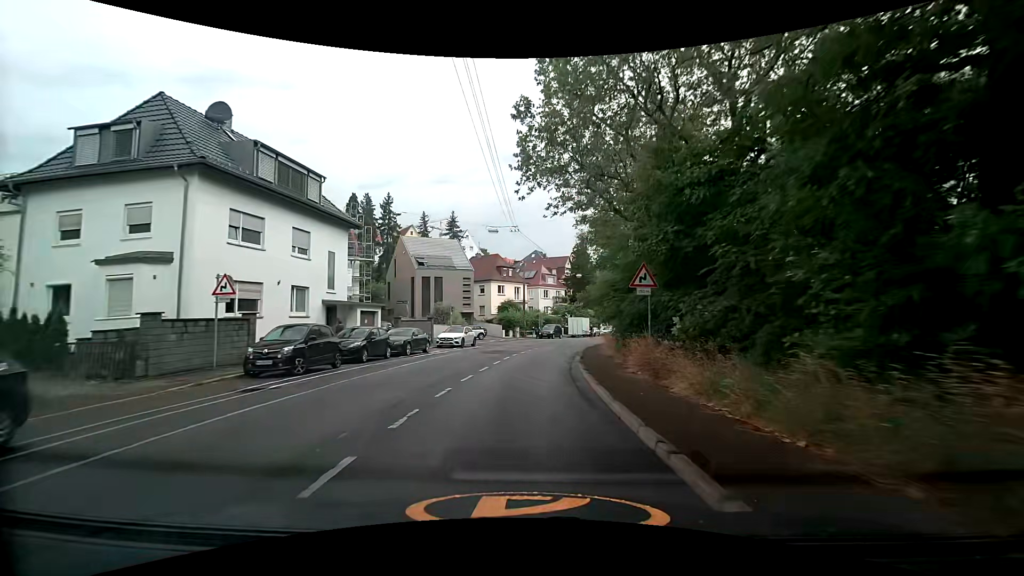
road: secondary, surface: asphalt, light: Day
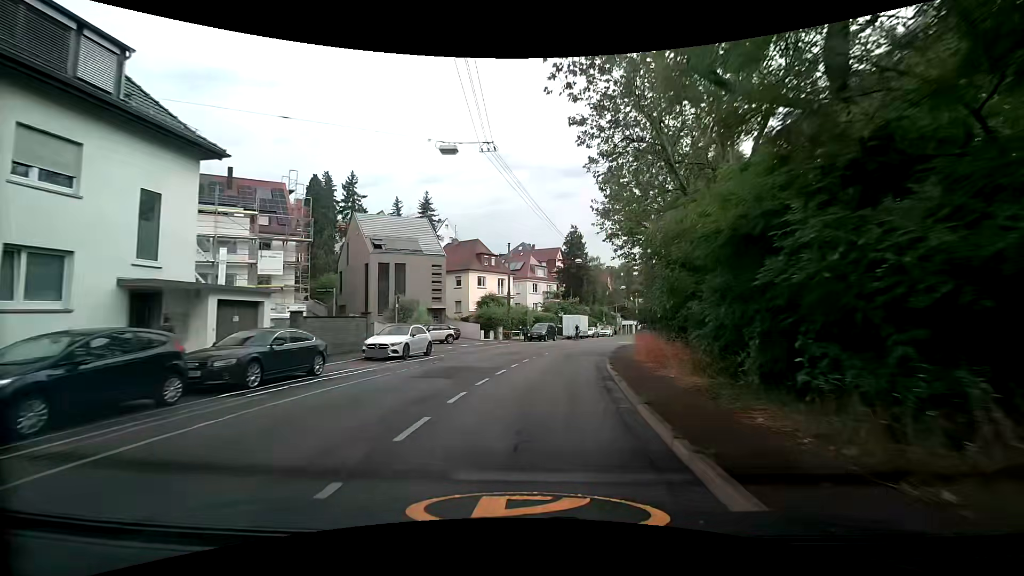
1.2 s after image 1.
(0.0, +13.0) m; +2°
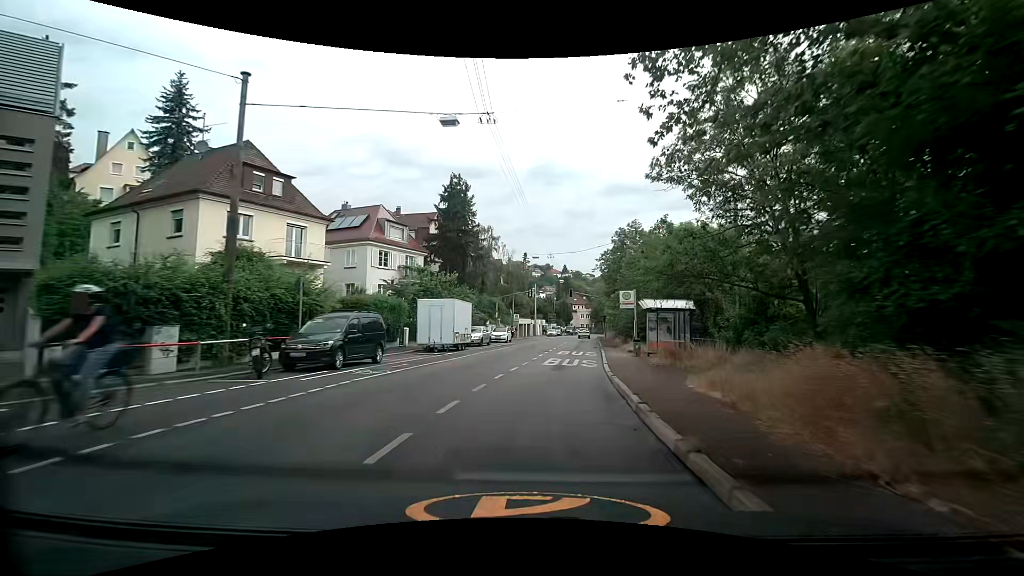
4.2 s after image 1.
(+3.1, +32.1) m; +13°
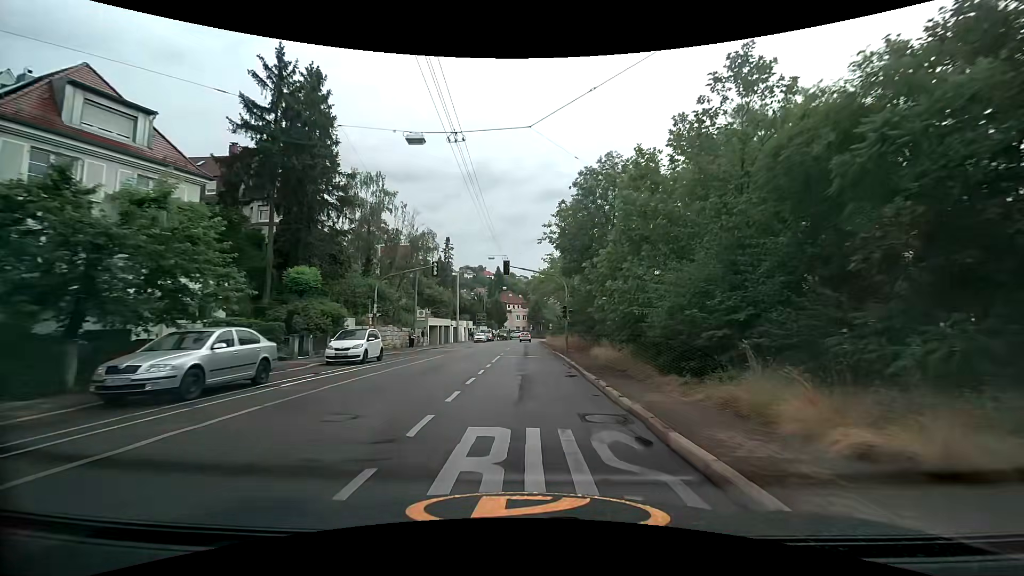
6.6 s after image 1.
(+1.7, +25.3) m; +7°
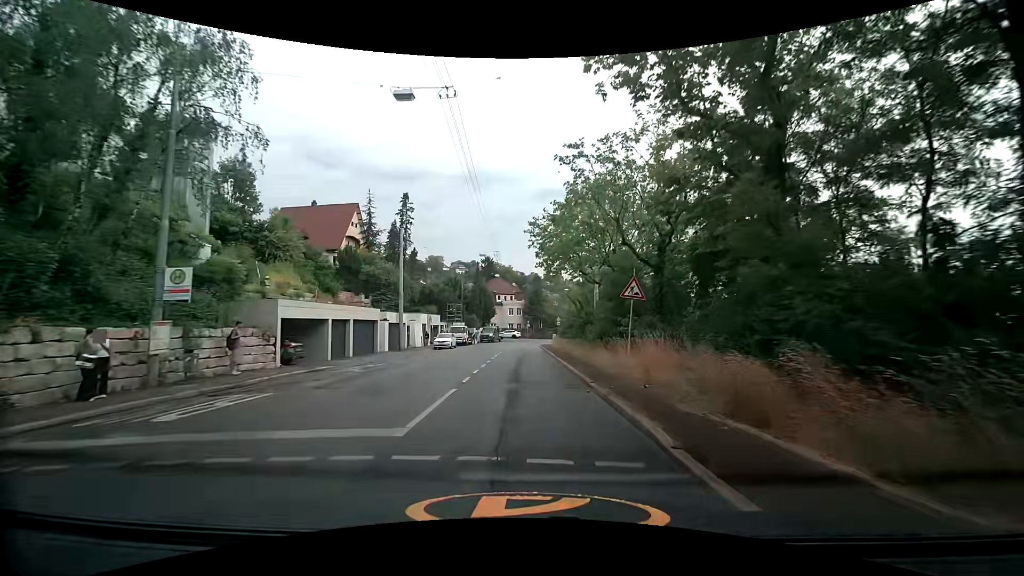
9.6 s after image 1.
(+0.2, +31.4) m; +1°
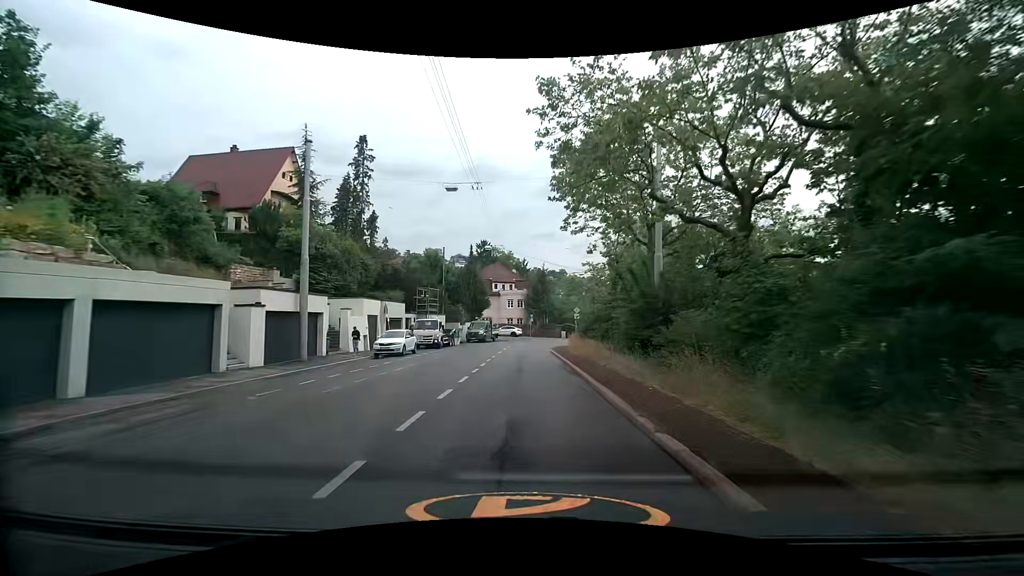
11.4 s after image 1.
(-0.1, +18.9) m; -1°
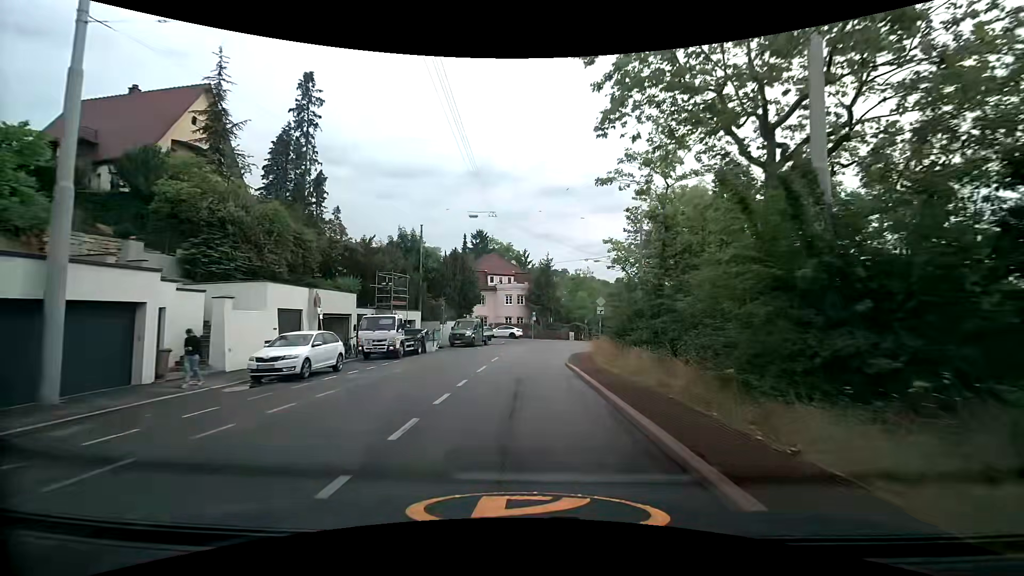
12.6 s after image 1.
(+0.1, +12.5) m; 0°
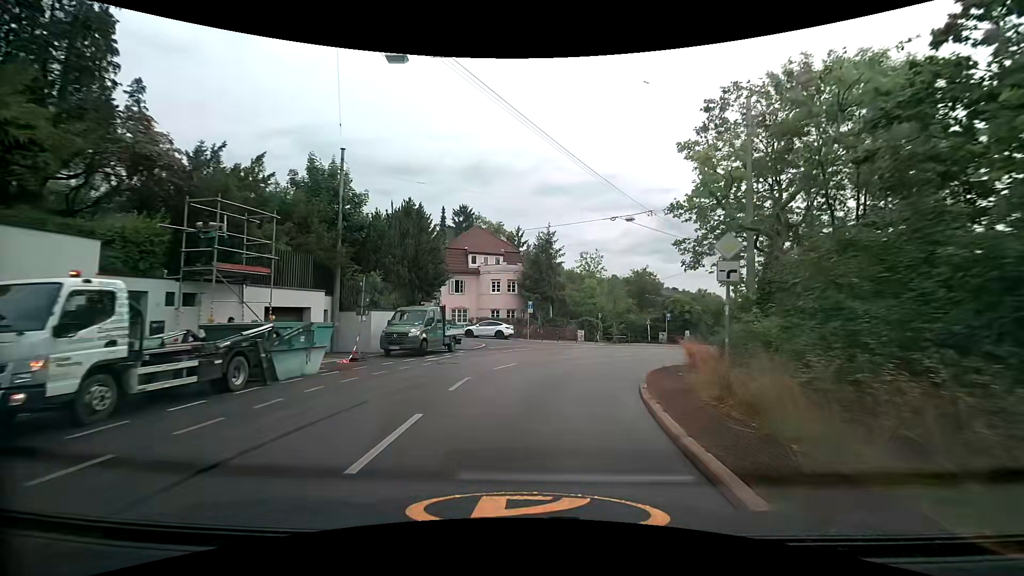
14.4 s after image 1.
(0.0, +17.9) m; +1°
(0, +10) (+2, +20) (+8, +28) (+16, +34) (+26, +36) (+36, +34) (+44, +30) (+50, +22) (+53, +12) (+54, +2) m
